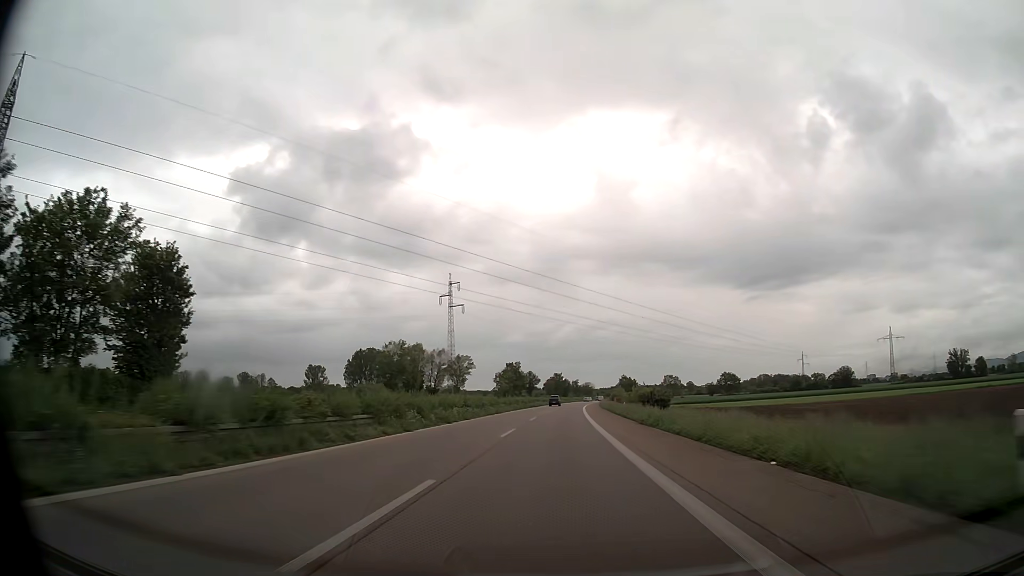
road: trunk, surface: asphalt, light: Day
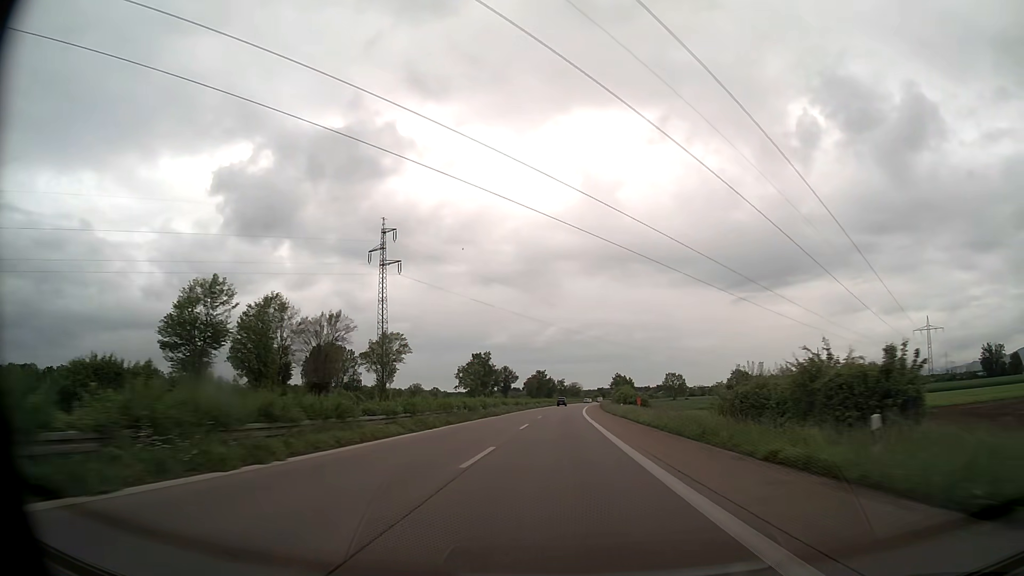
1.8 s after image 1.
(+0.6, +46.4) m; +1°
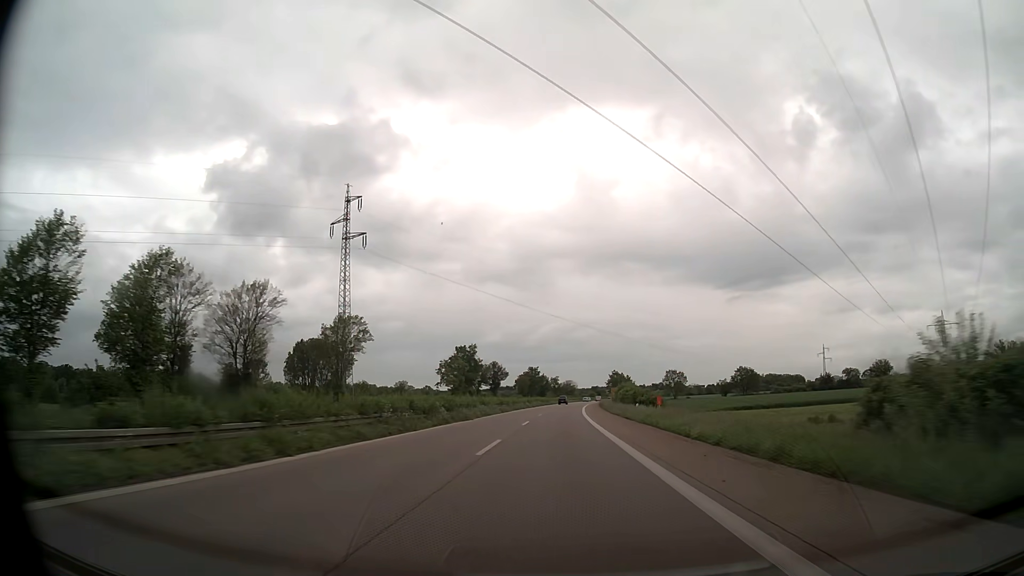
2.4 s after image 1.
(+0.1, +15.5) m; +1°
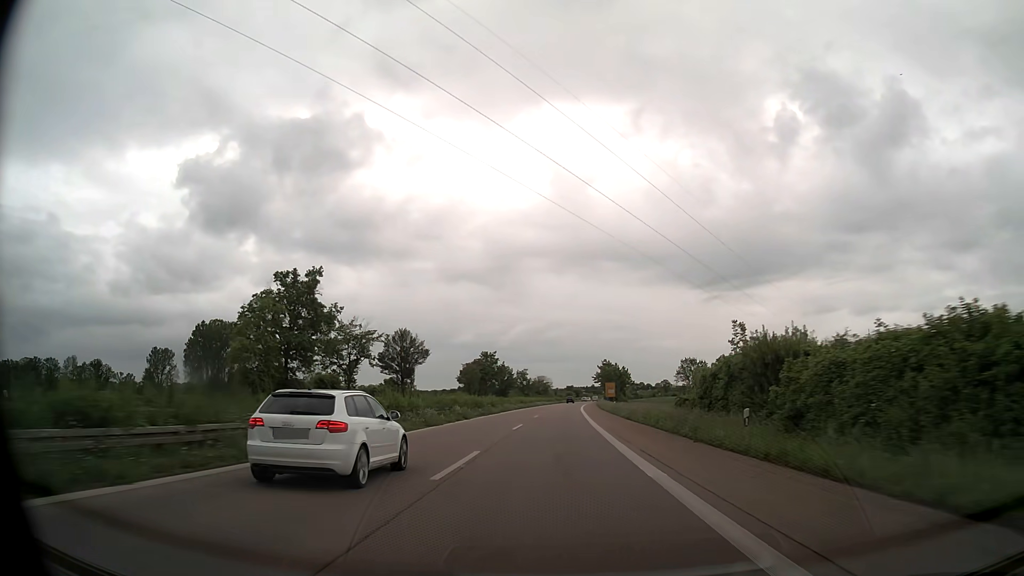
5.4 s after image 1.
(+1.6, +77.3) m; +2°
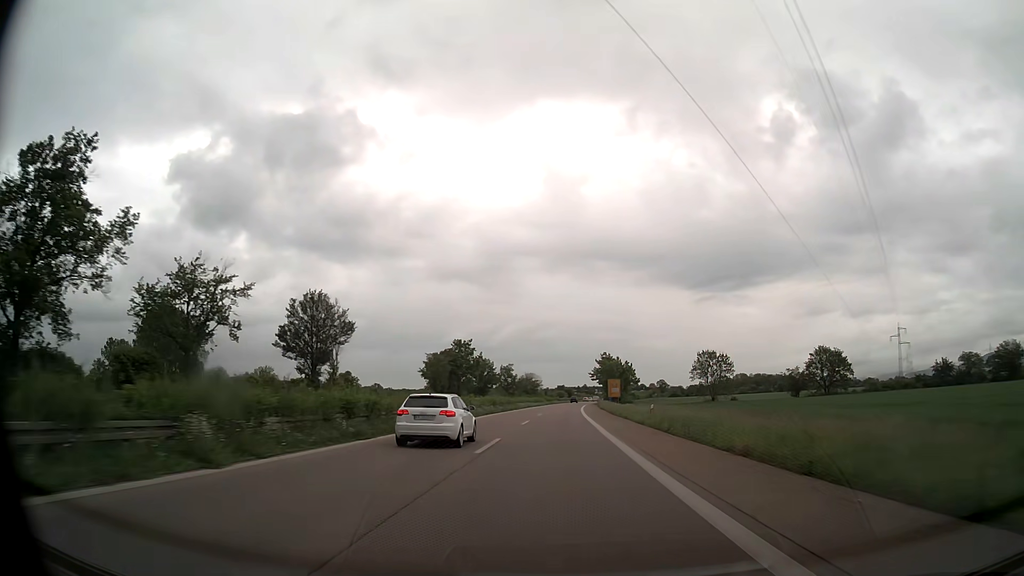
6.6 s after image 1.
(+0.3, +30.9) m; +1°
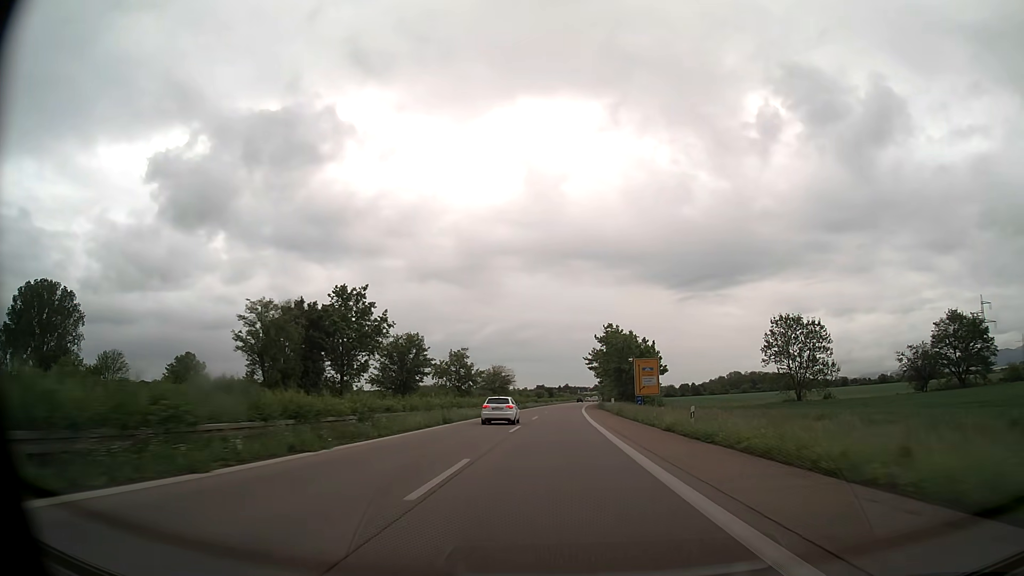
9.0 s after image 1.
(+0.9, +61.8) m; +2°
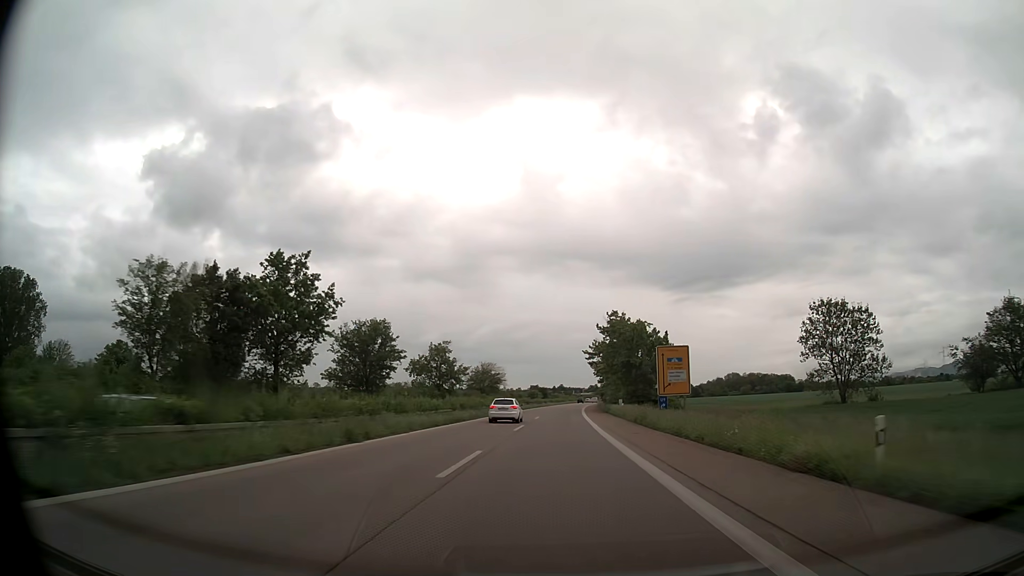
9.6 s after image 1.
(+0.1, +15.5) m; +1°
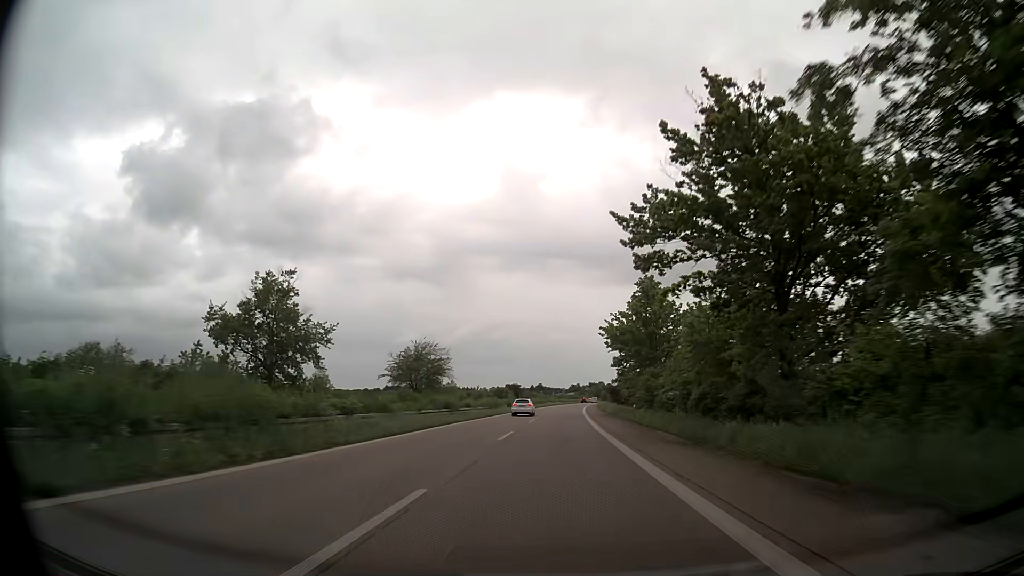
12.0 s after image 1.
(+0.9, +61.9) m; +2°
(0, +10) (0, +20) (0, +30) (0, +40) (+1, +50) (+1, +60) (+1, +70) (+2, +80) (+2, +90) (+3, +100) m
